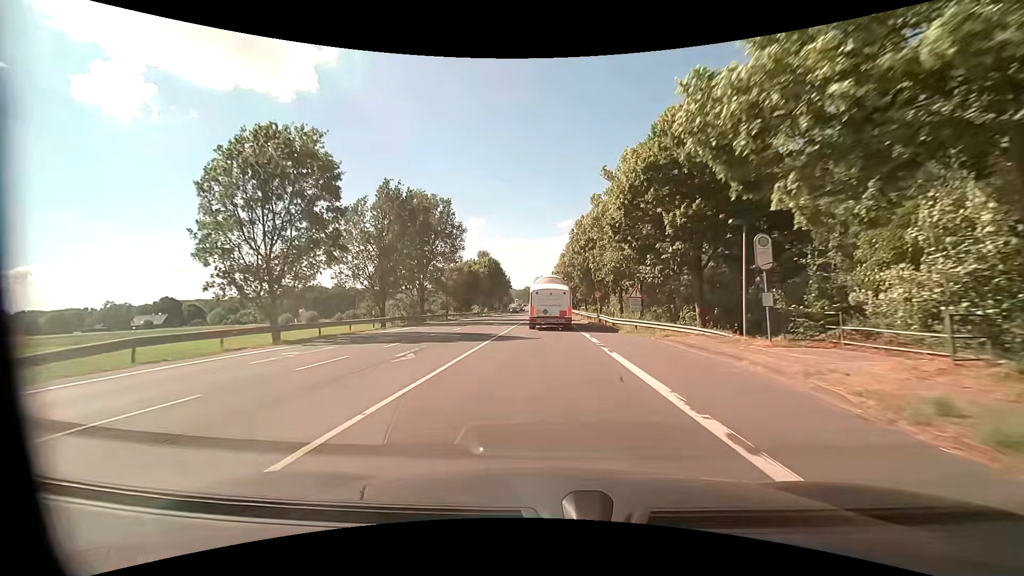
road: primary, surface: asphalt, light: Day
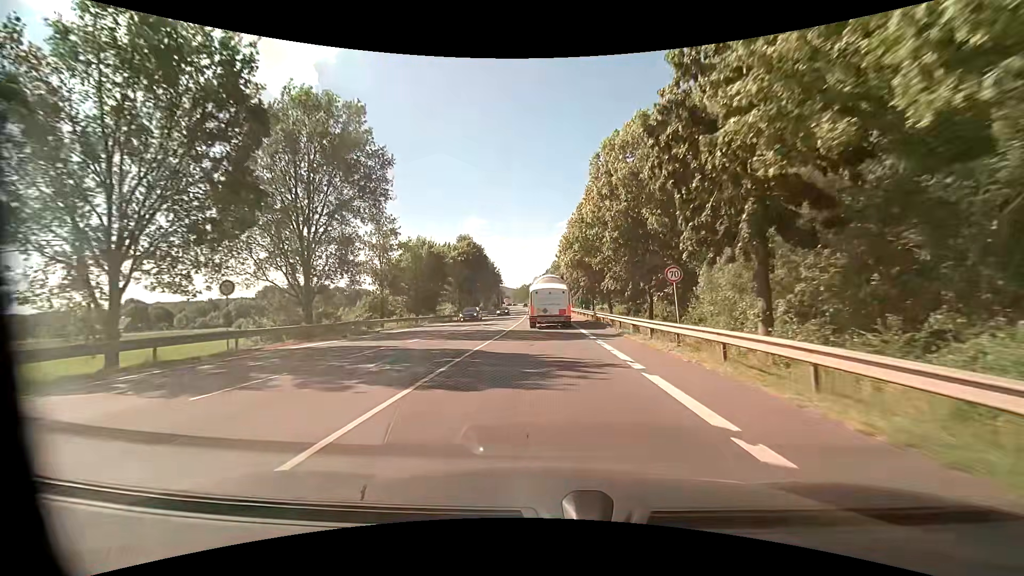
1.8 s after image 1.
(0.0, +27.6) m; 0°
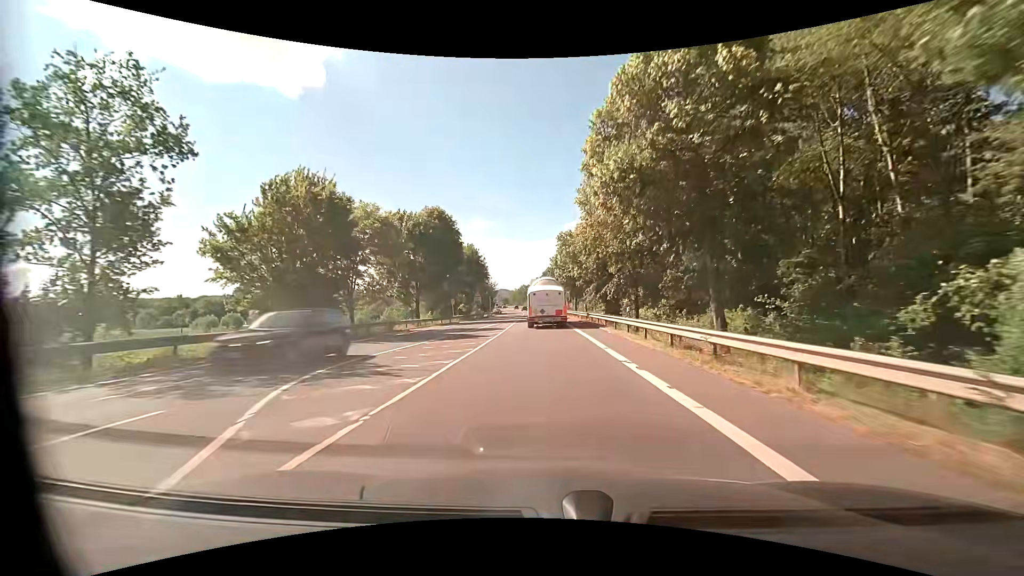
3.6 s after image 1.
(-0.1, +27.8) m; 0°
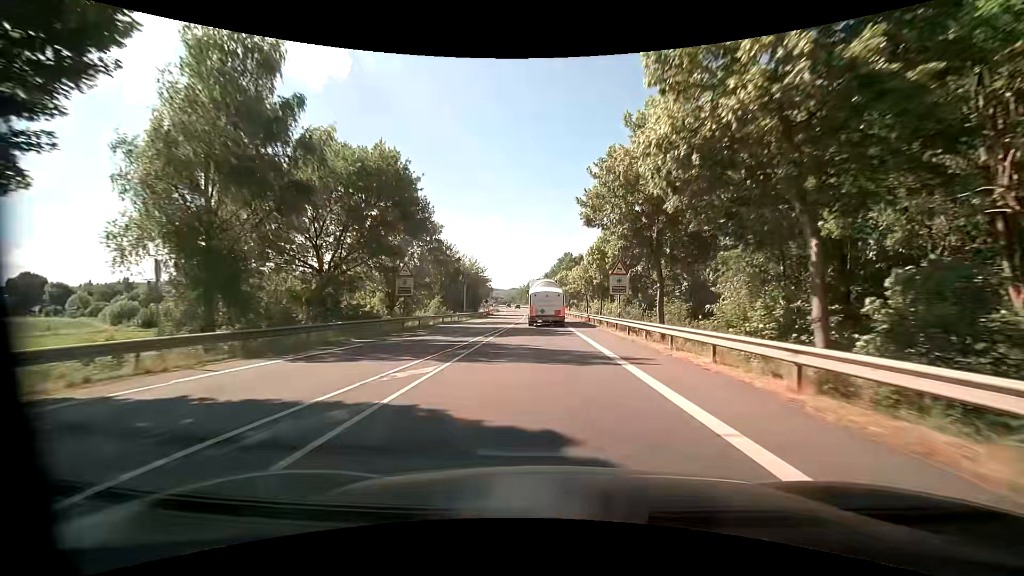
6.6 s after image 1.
(-0.7, +48.2) m; -1°
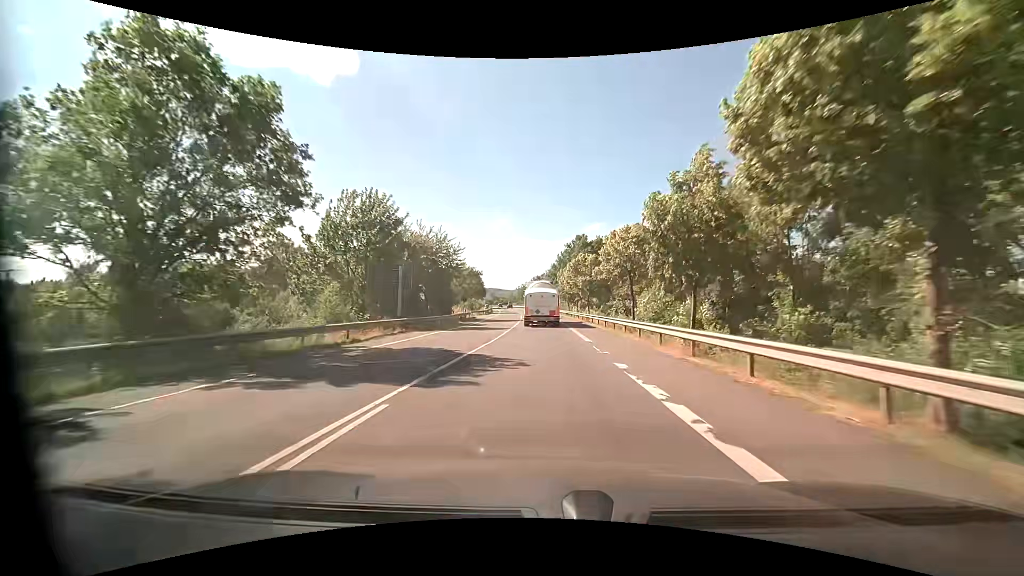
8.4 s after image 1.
(-0.1, +30.2) m; 0°
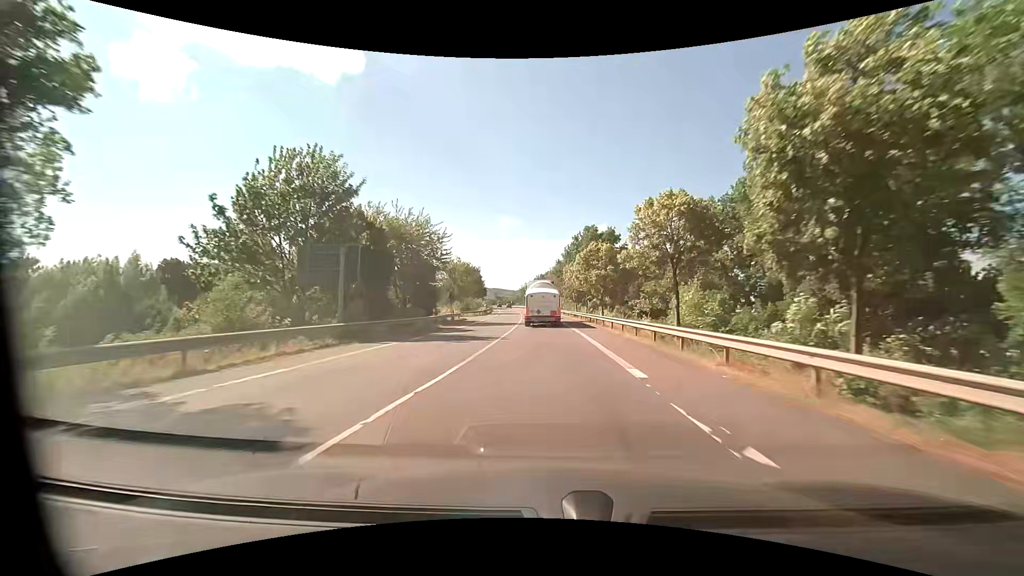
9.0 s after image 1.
(-0.1, +10.2) m; 0°
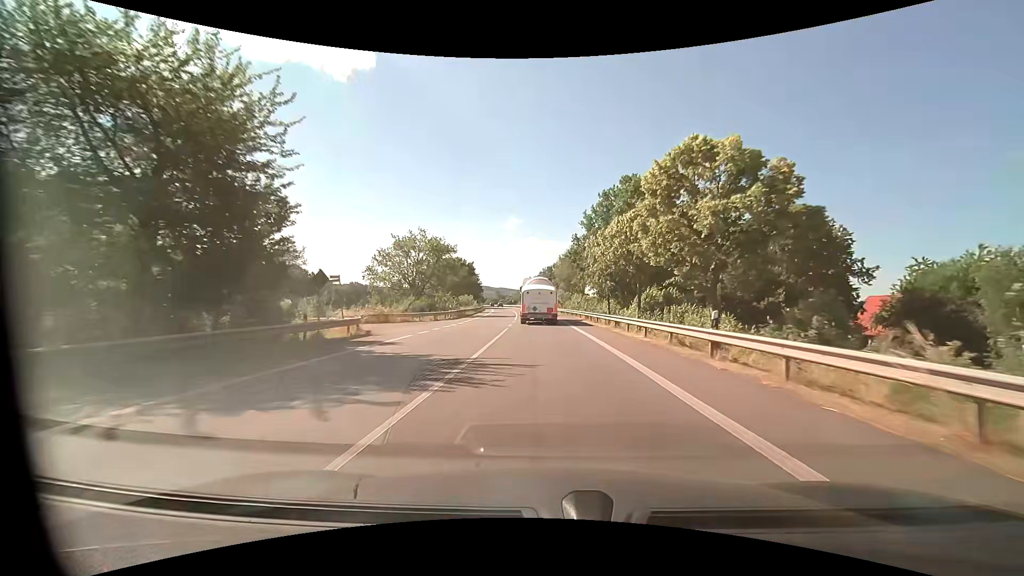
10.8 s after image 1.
(-0.4, +30.7) m; -1°
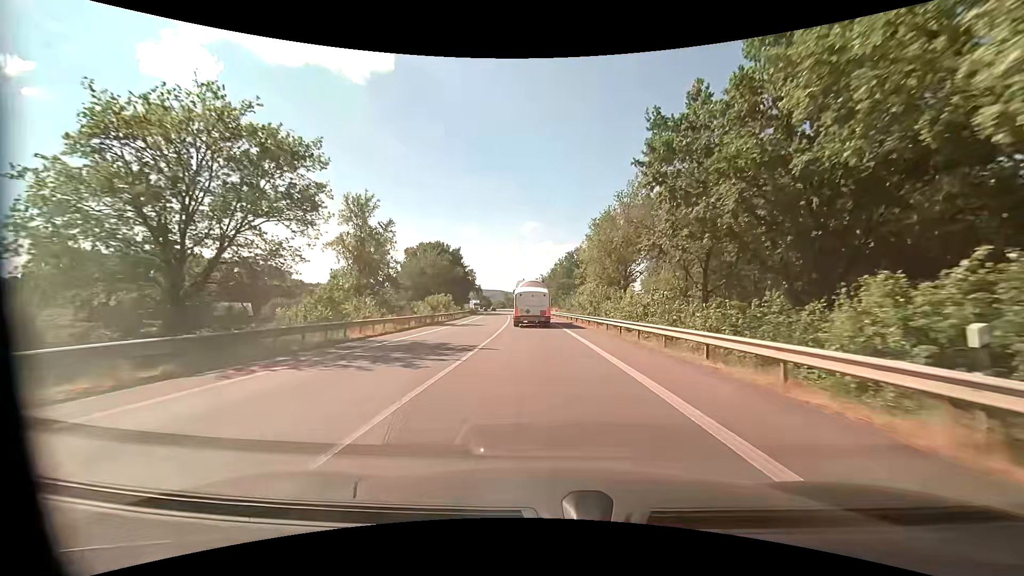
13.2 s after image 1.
(-0.5, +40.4) m; -2°
(0, +10) (0, +20) (-1, +30) (-1, +40) (-2, +50) (-2, +60) (-3, +70) (-4, +80) (-5, +90) (-6, +100) m
